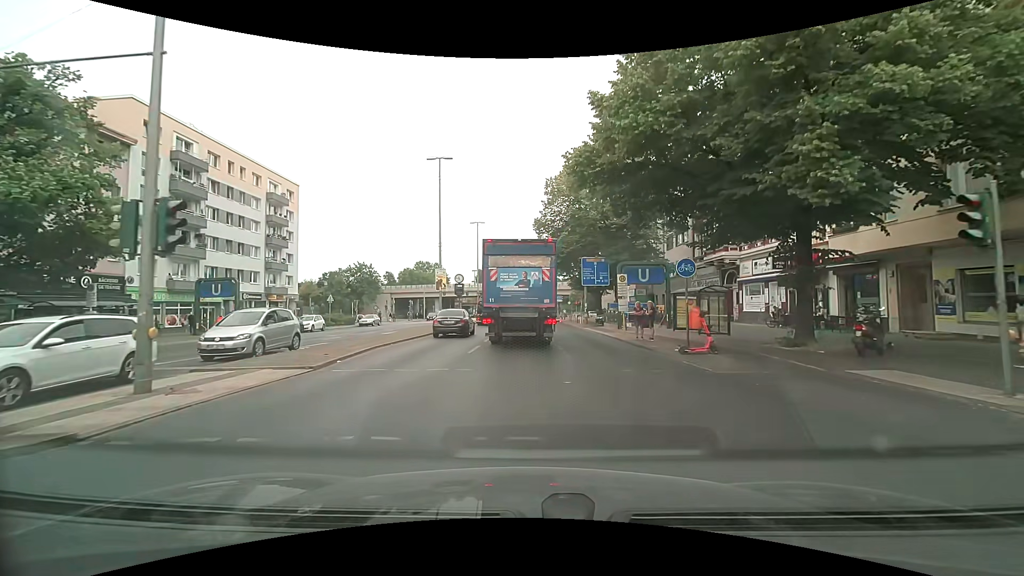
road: primary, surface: asphalt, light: Day
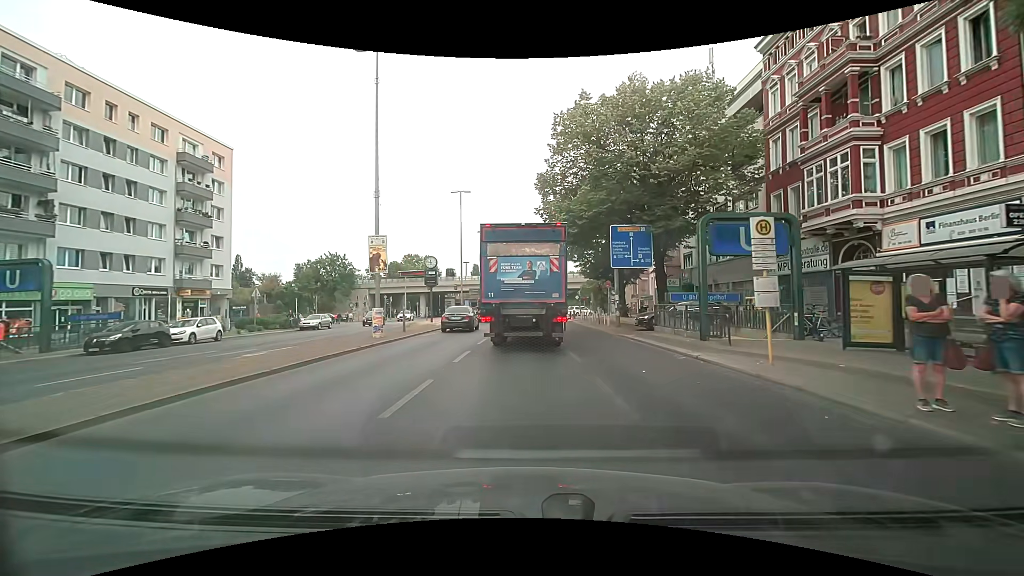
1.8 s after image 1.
(-0.1, +15.6) m; 0°
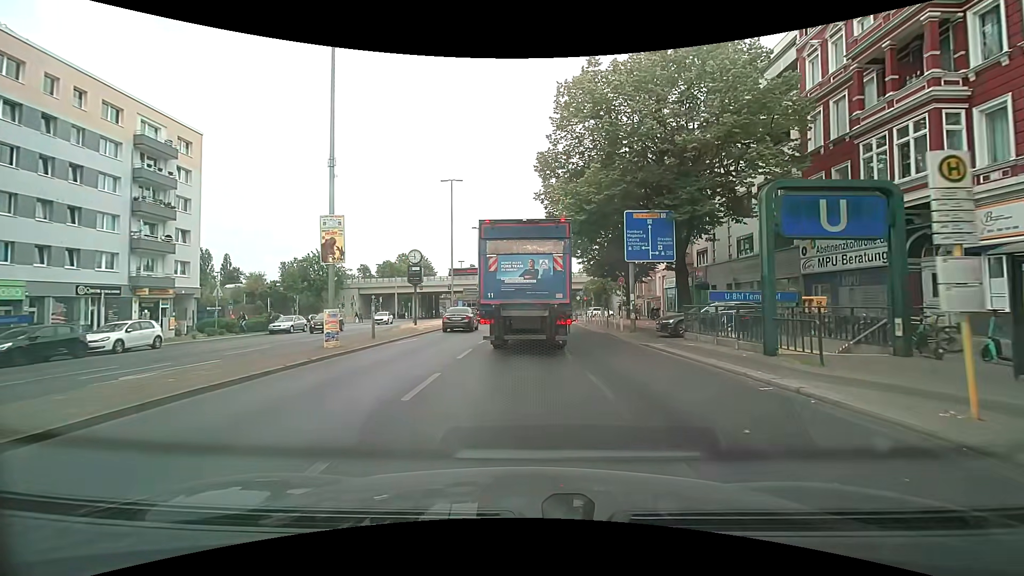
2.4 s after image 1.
(0.0, +4.8) m; 0°
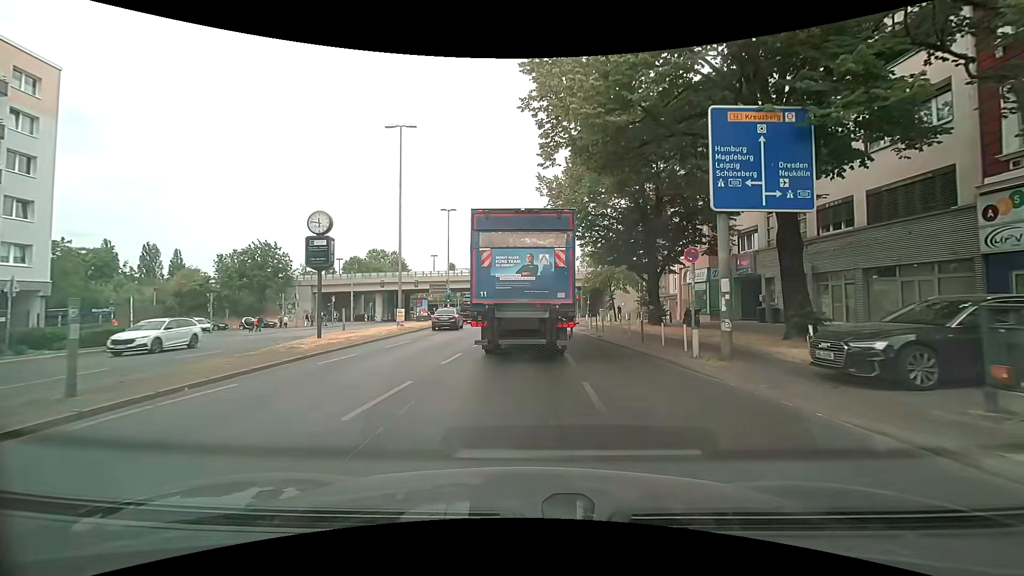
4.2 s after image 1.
(0.0, +13.1) m; +1°
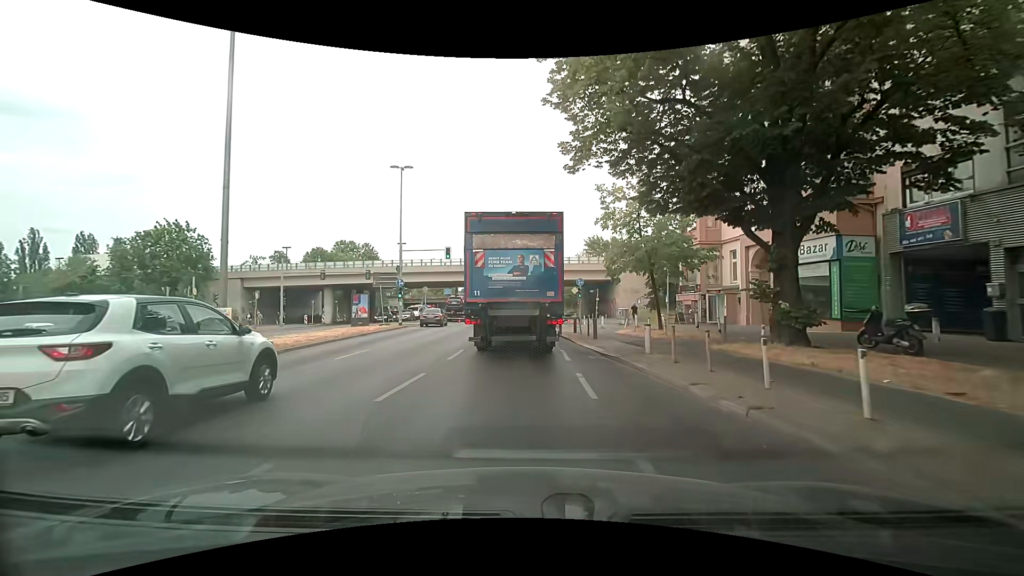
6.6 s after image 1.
(+0.3, +16.8) m; +1°
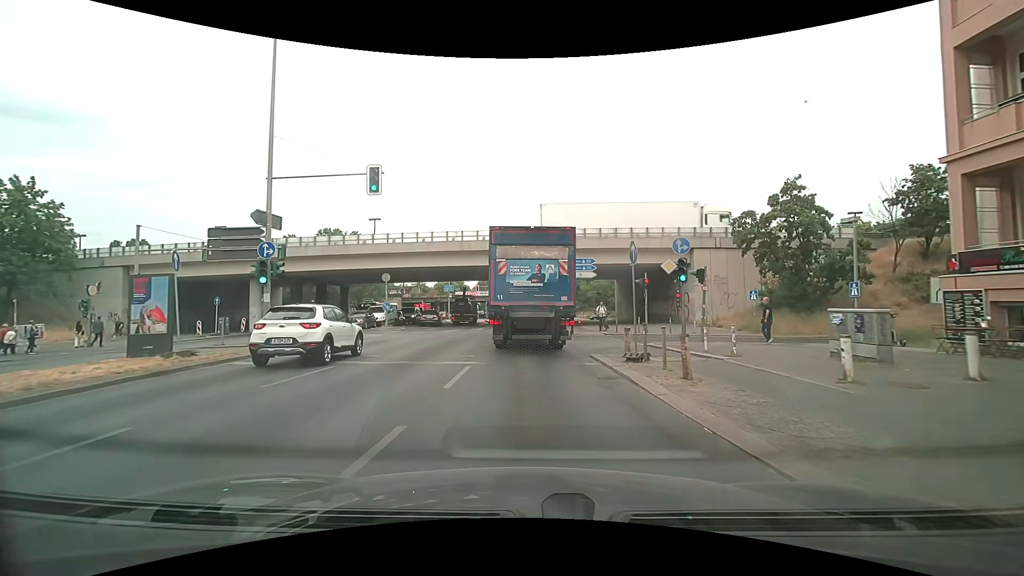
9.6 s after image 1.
(-0.1, +22.8) m; -2°
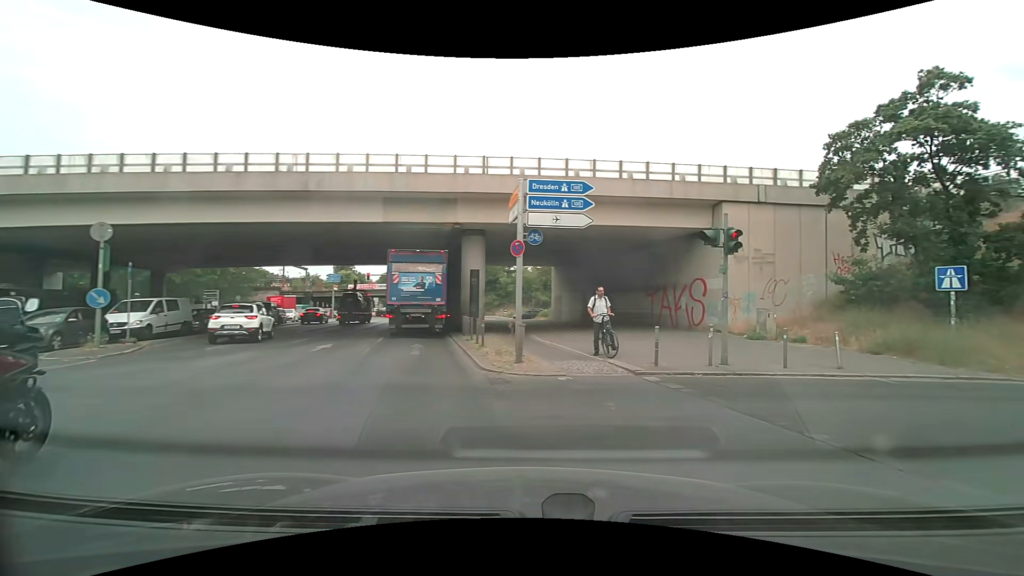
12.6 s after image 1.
(+0.4, +18.3) m; +9°
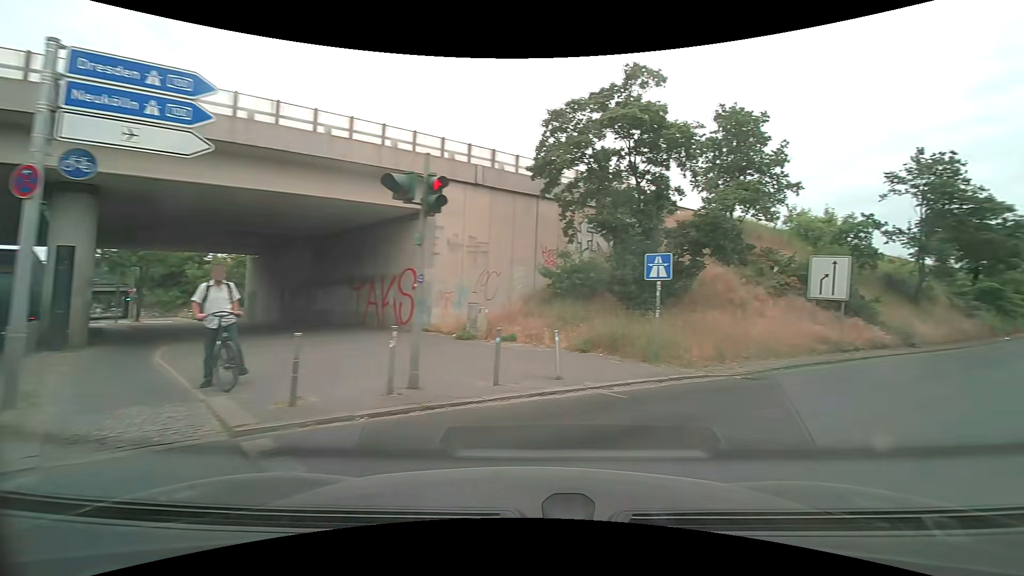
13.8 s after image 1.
(+1.4, +4.9) m; +30°
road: motorway_link
